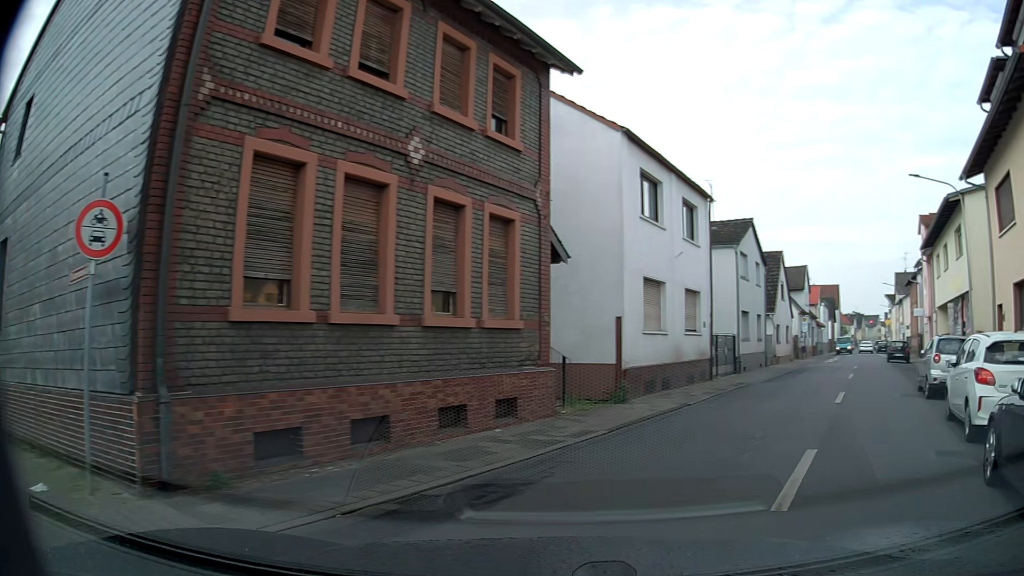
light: Day
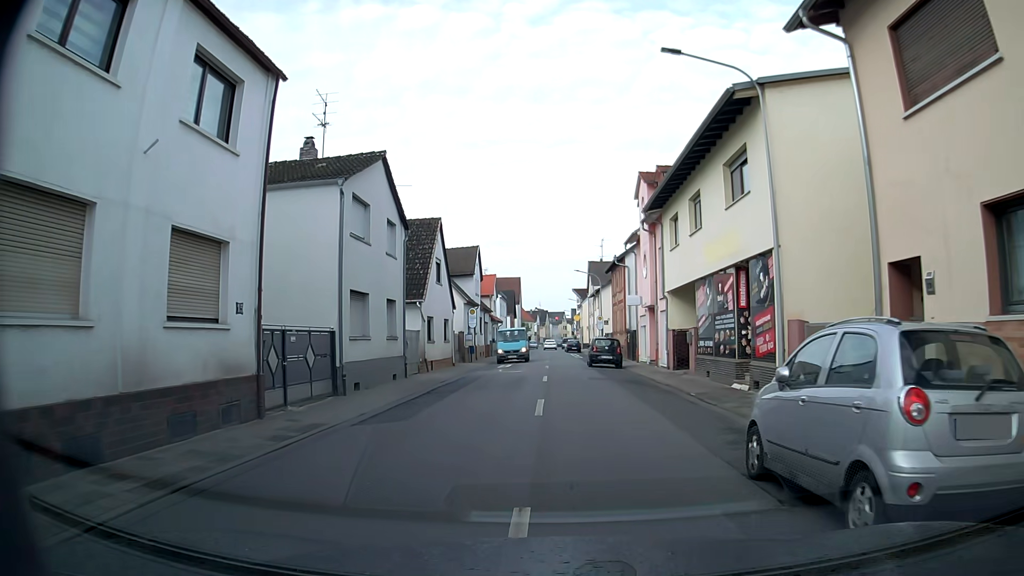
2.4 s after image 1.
(+4.3, +11.9) m; +26°
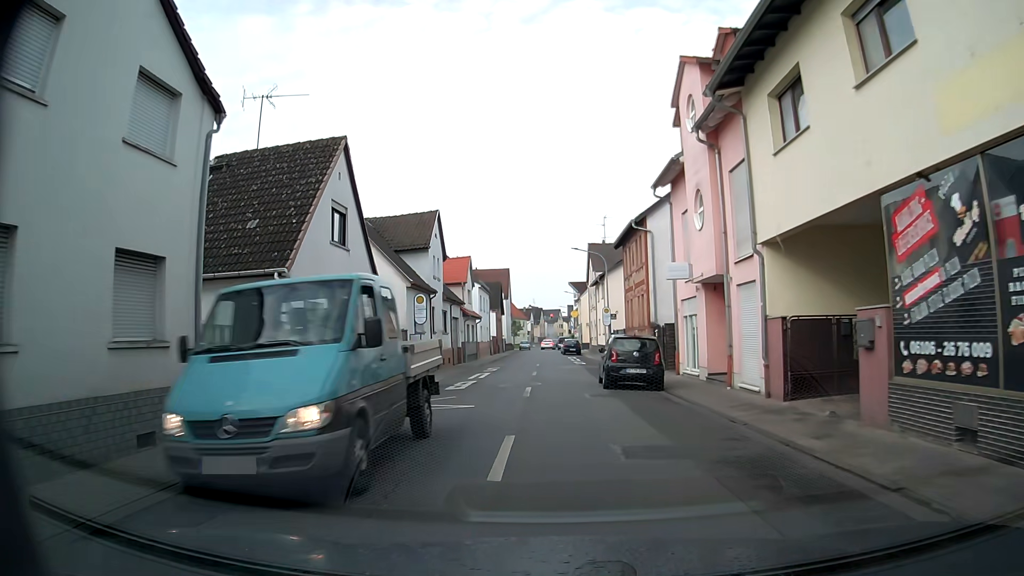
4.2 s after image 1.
(+0.3, +14.8) m; +1°
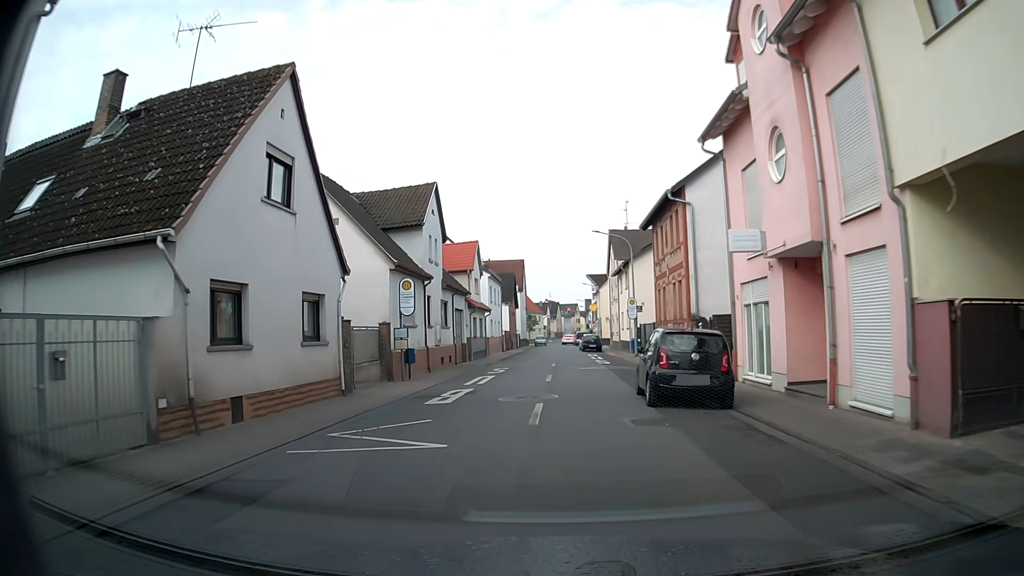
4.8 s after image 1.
(-0.1, +5.6) m; -1°
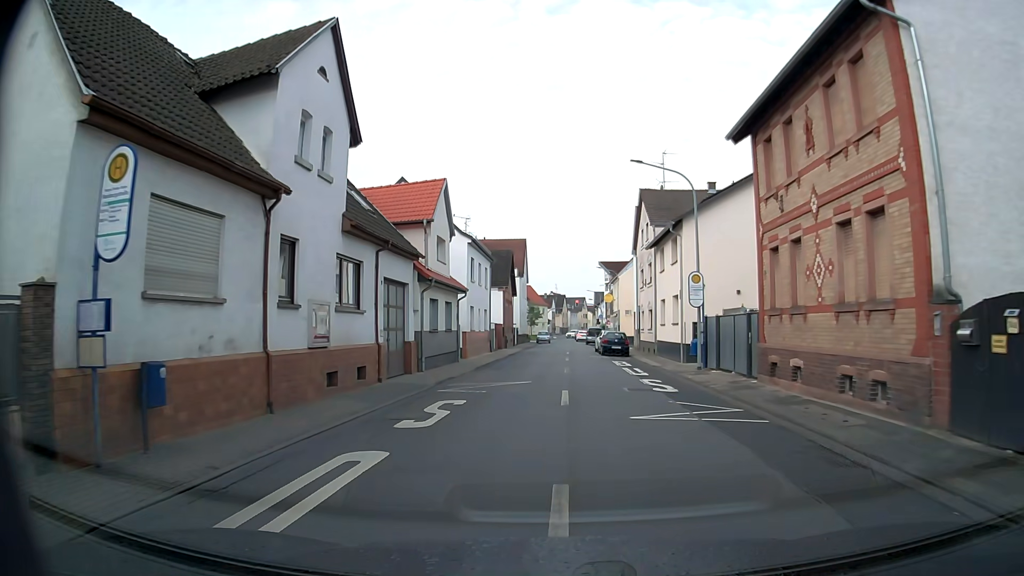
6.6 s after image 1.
(-0.3, +16.3) m; -2°
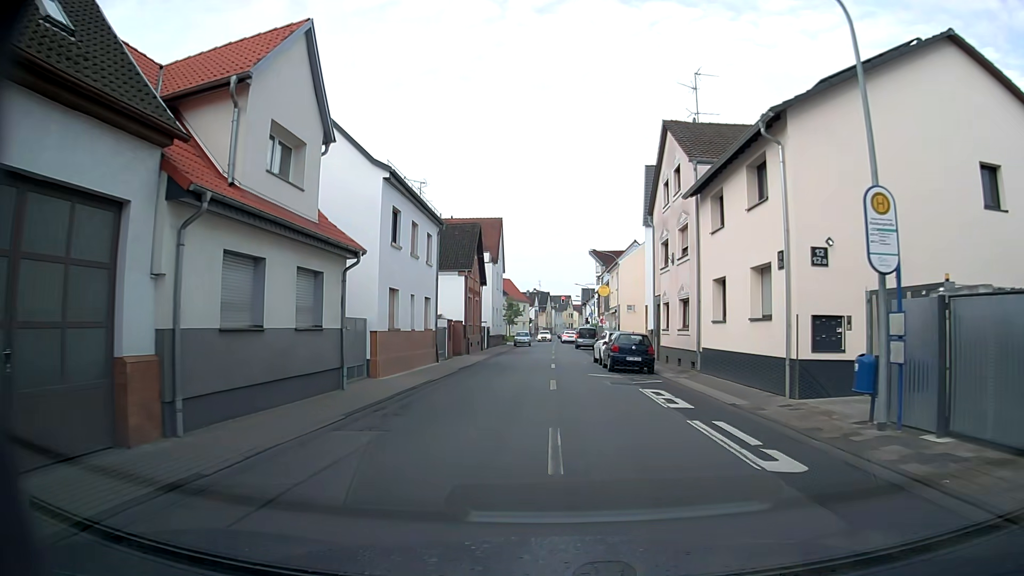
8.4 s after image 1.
(+0.3, +15.1) m; +2°
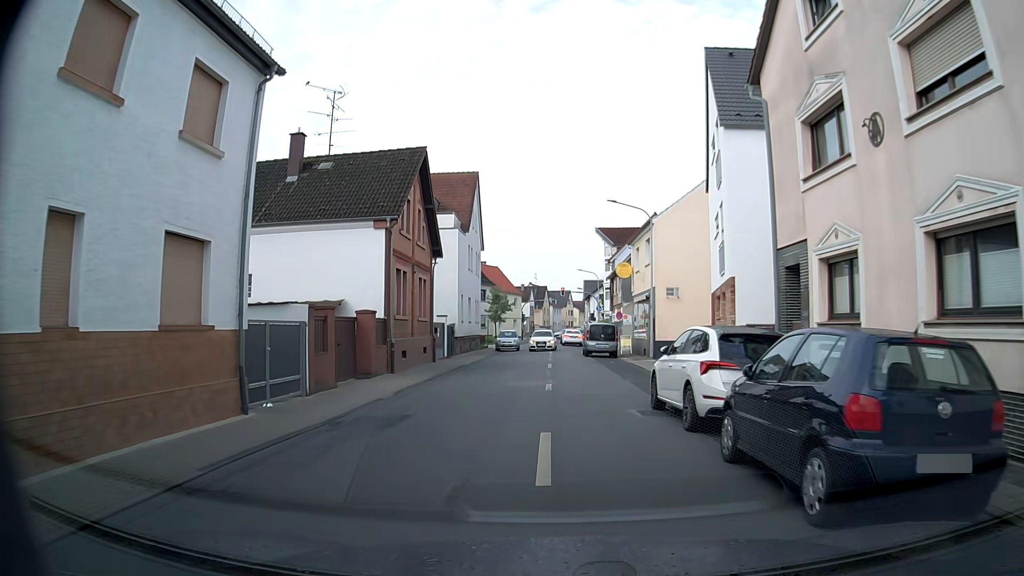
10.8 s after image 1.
(+0.1, +18.9) m; +1°
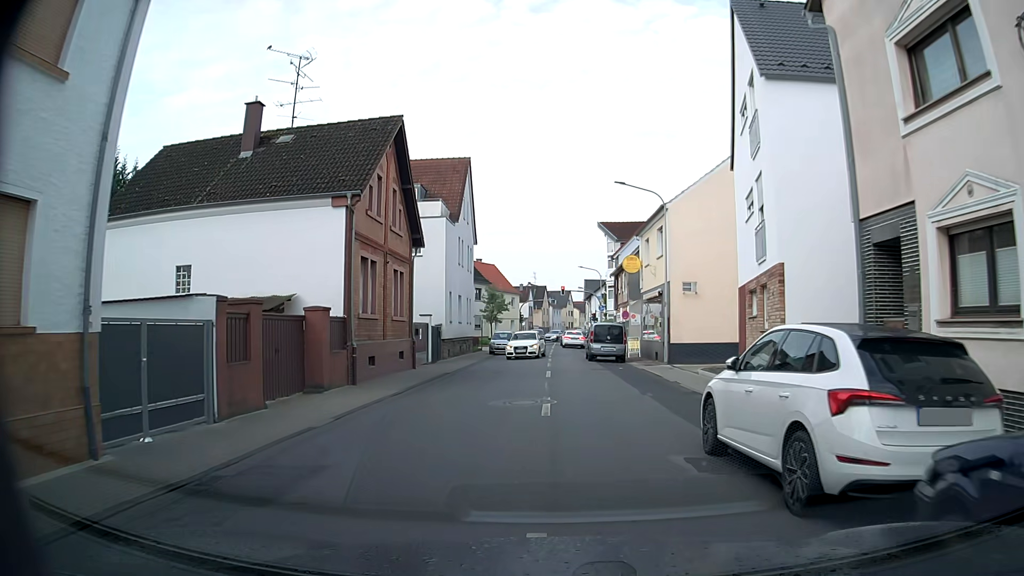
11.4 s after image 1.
(-0.1, +4.3) m; 0°
